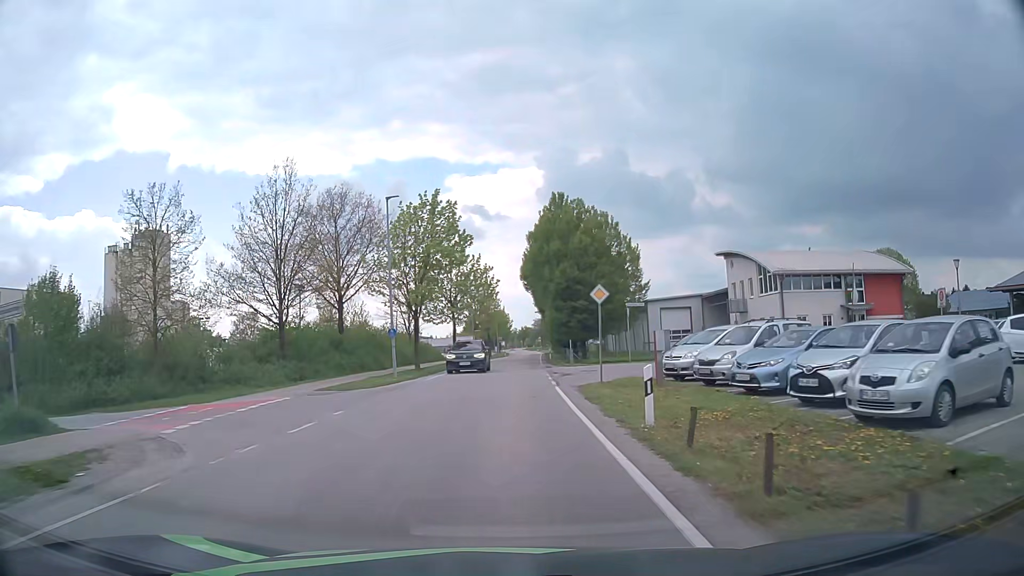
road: tertiary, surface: asphalt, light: Day
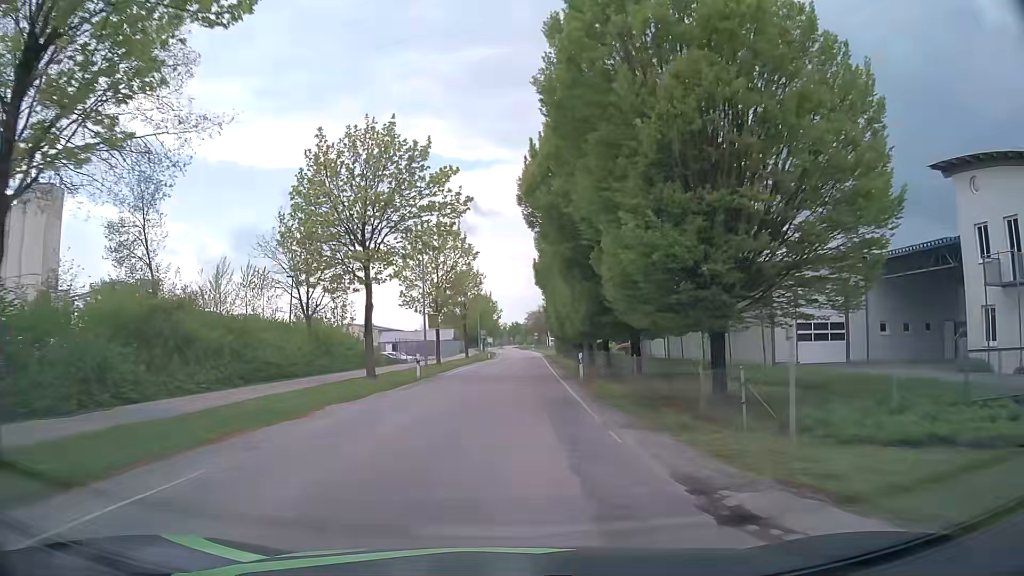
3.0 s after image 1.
(+0.5, +33.5) m; +1°
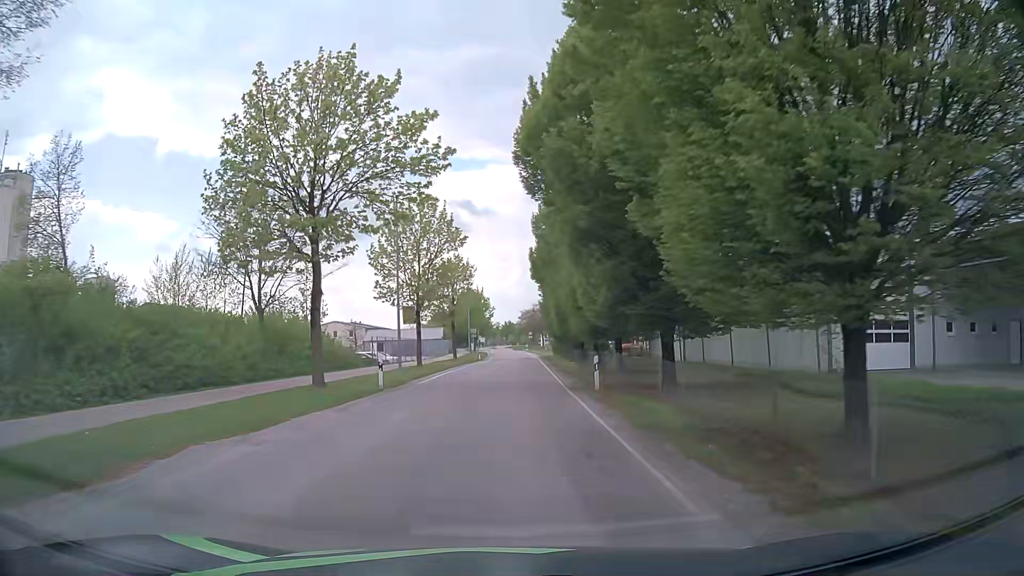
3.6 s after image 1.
(0.0, +6.8) m; 0°
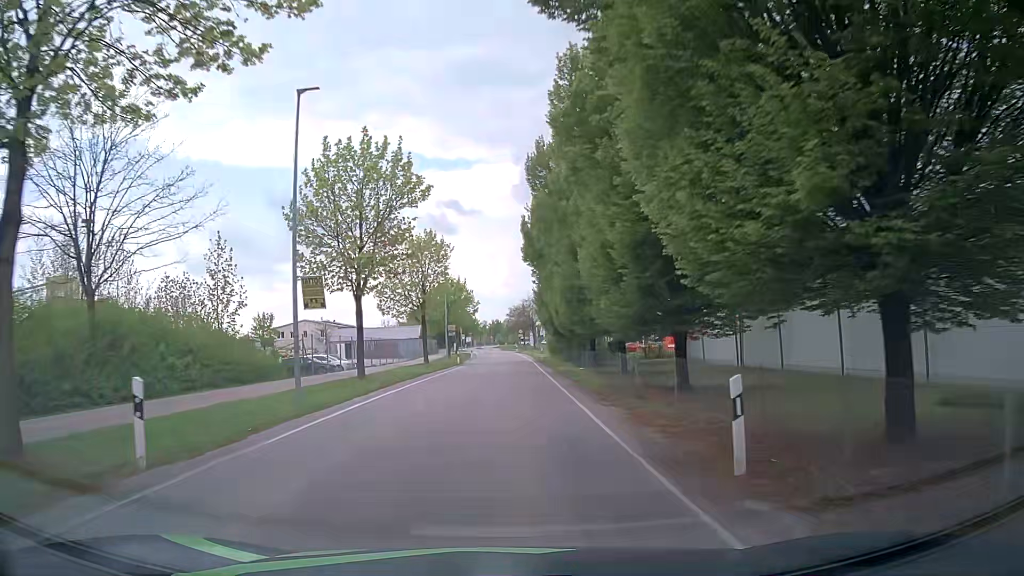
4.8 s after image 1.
(+0.1, +13.6) m; +1°
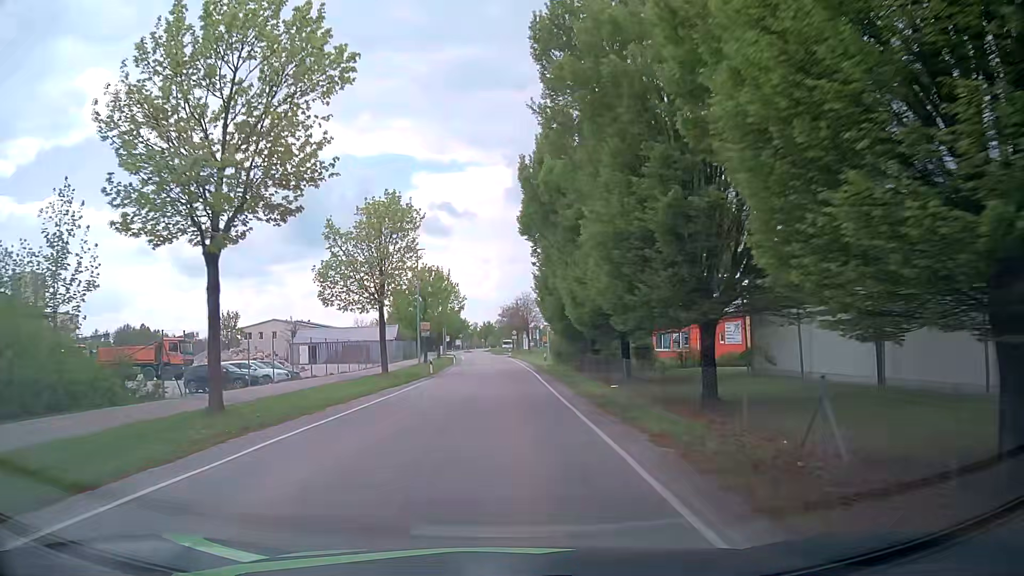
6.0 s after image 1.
(-0.1, +13.7) m; 0°
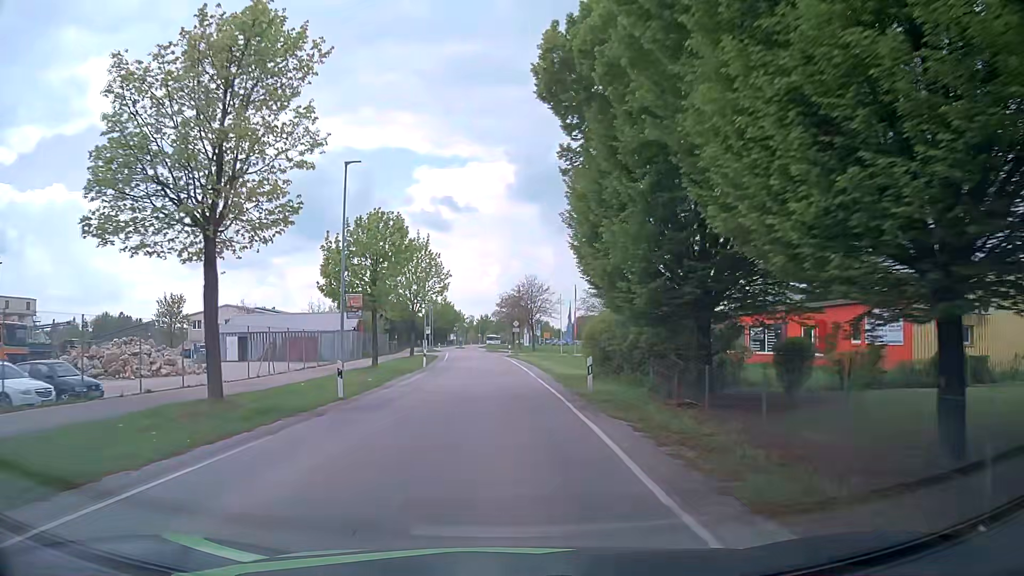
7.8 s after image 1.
(+0.2, +20.9) m; -1°
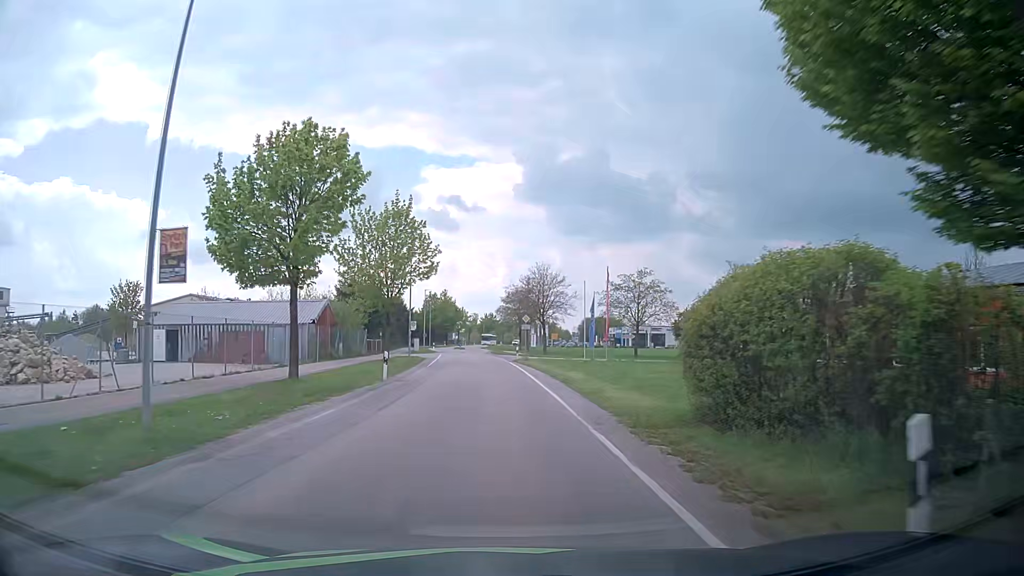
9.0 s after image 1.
(+0.2, +14.1) m; 0°
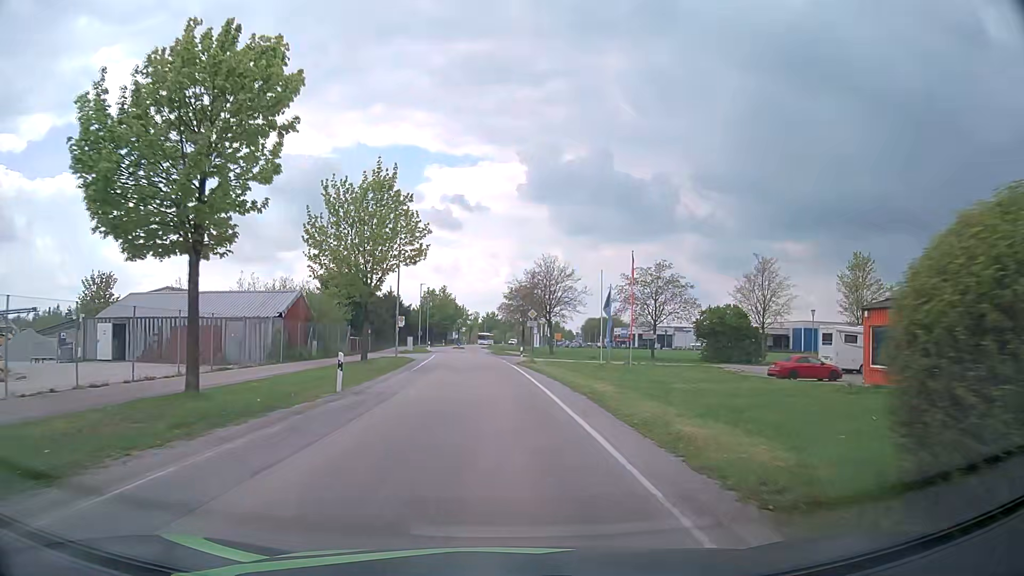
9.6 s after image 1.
(+0.1, +7.1) m; 0°
(0, +10) (0, +20) (0, +30) (-1, +40) (-1, +50) (-2, +60) (-2, +70) (-3, +80) (-3, +90) (-3, +100) m
